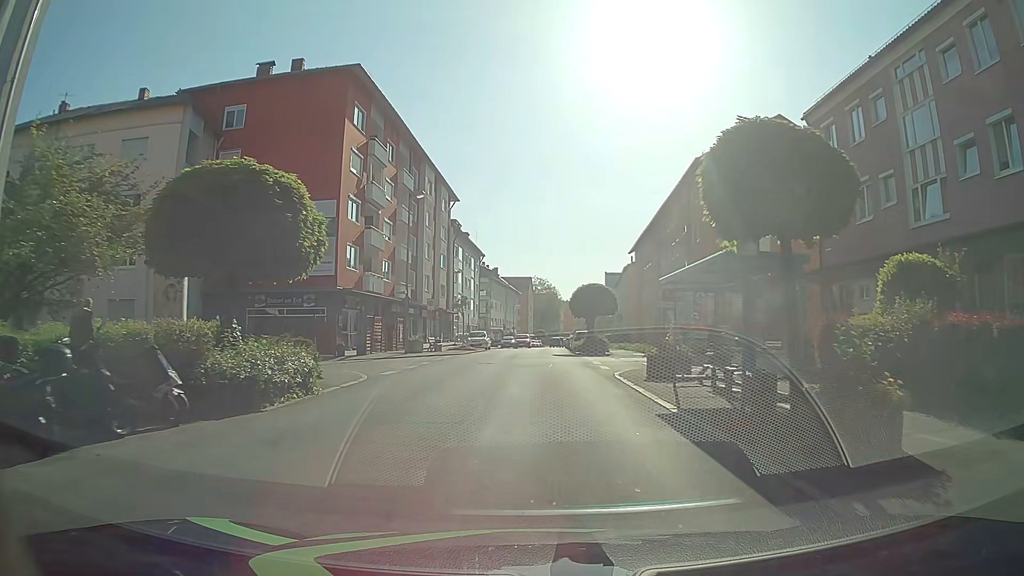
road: tertiary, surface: asphalt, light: Day
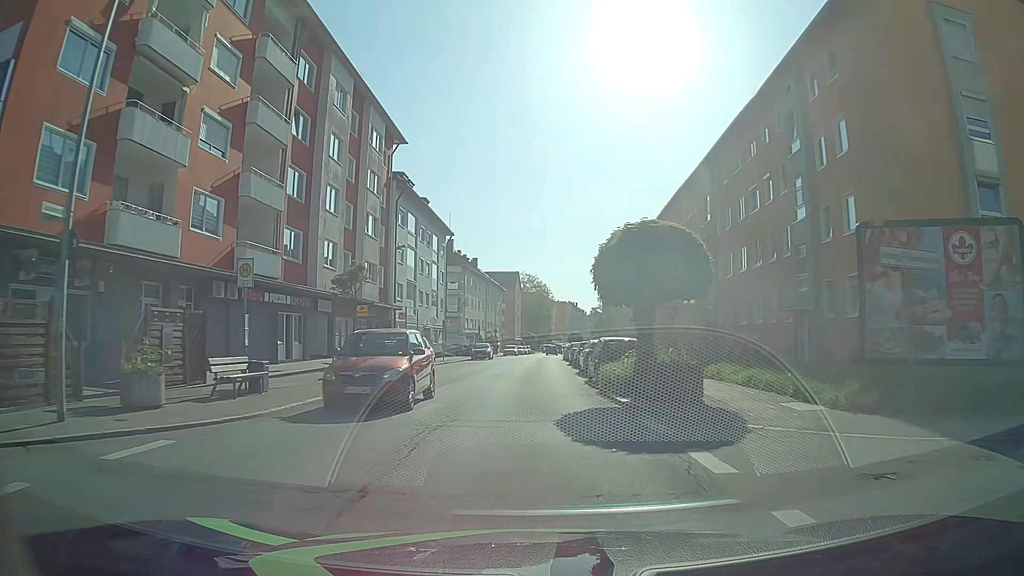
(+0.8, +25.0) m; +2°
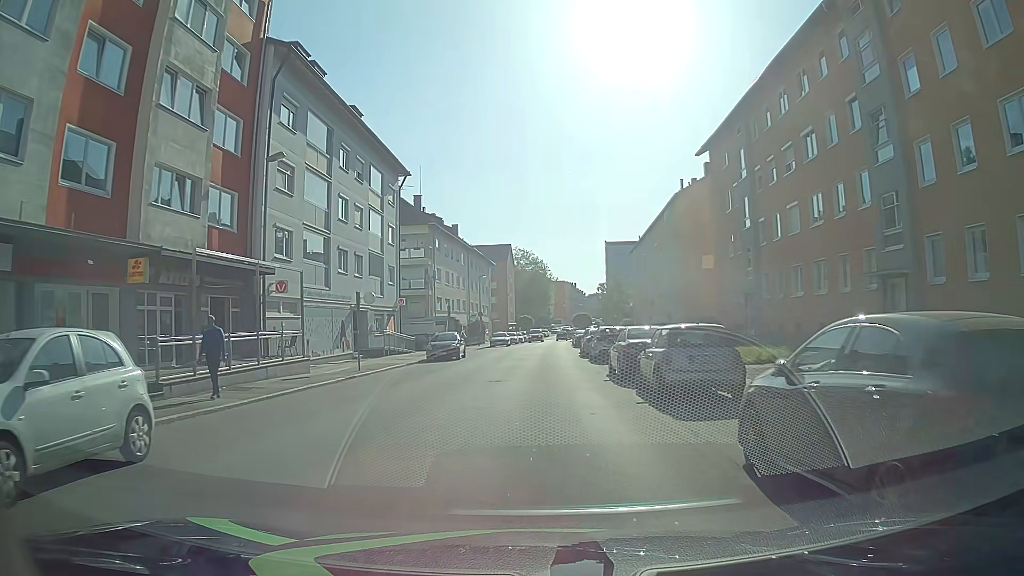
(-0.1, +23.5) m; +1°
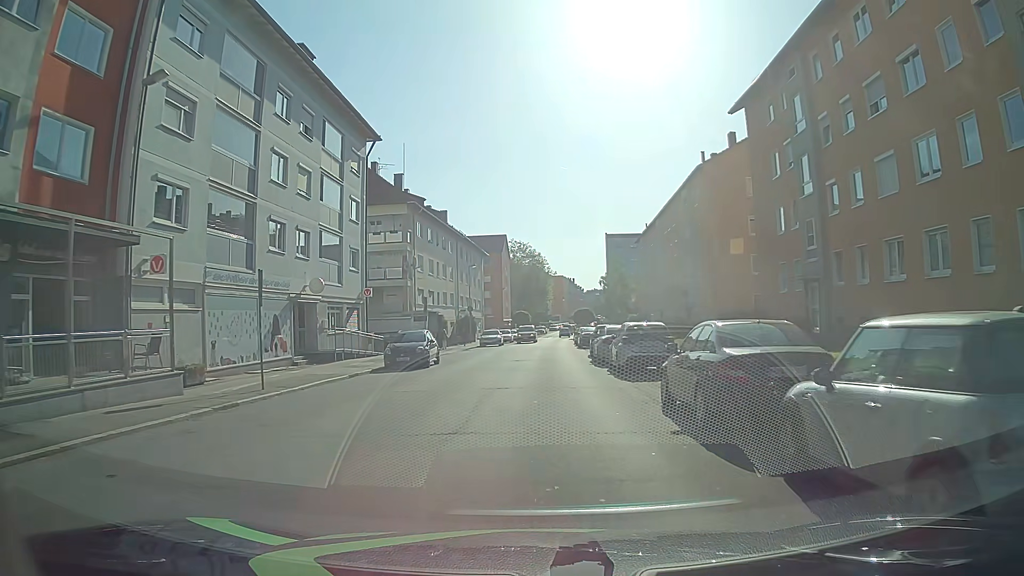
(0.0, +9.1) m; -1°
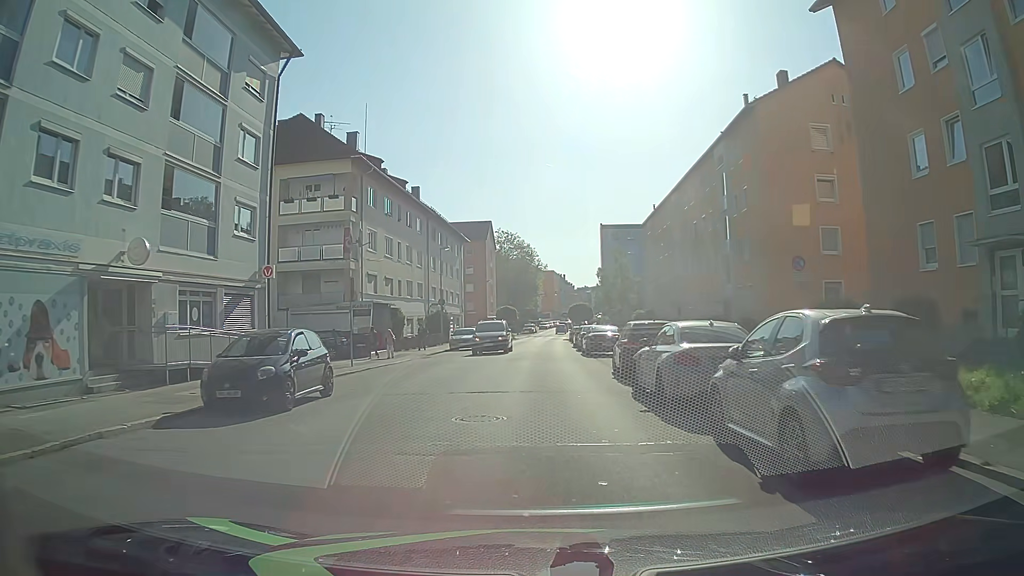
(+0.3, +13.8) m; +2°
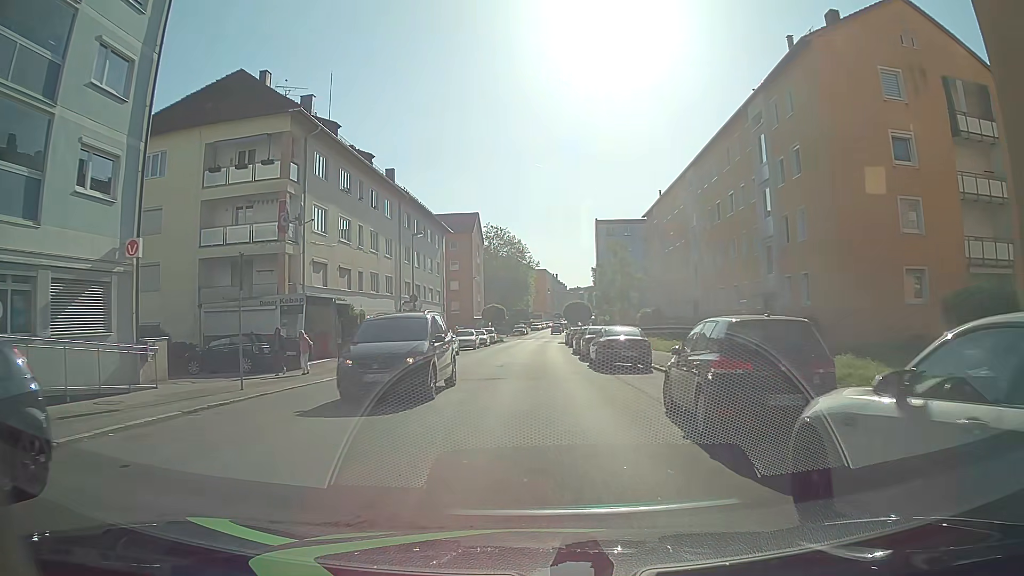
(0.0, +9.2) m; 0°
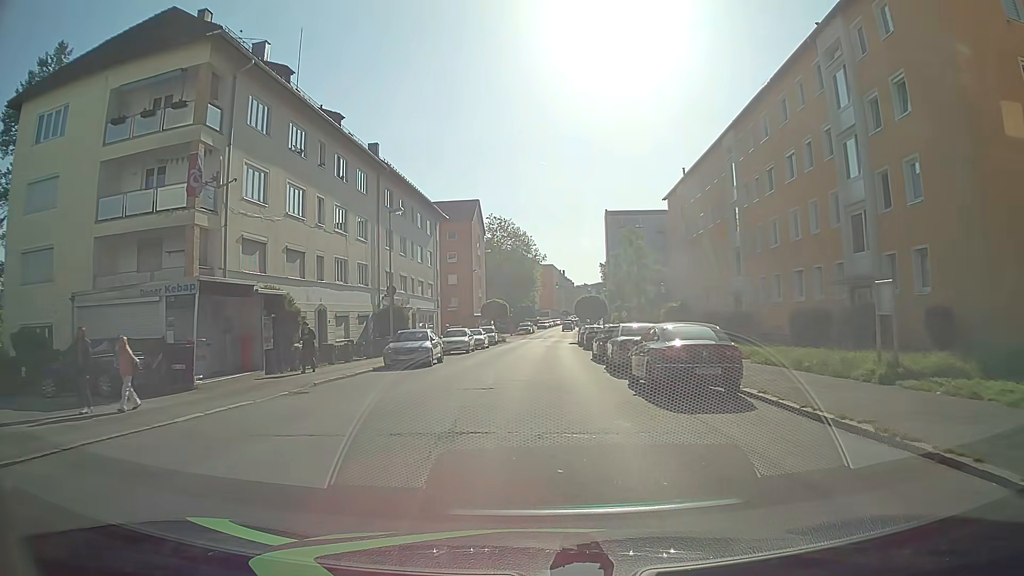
(0.0, +9.1) m; -1°
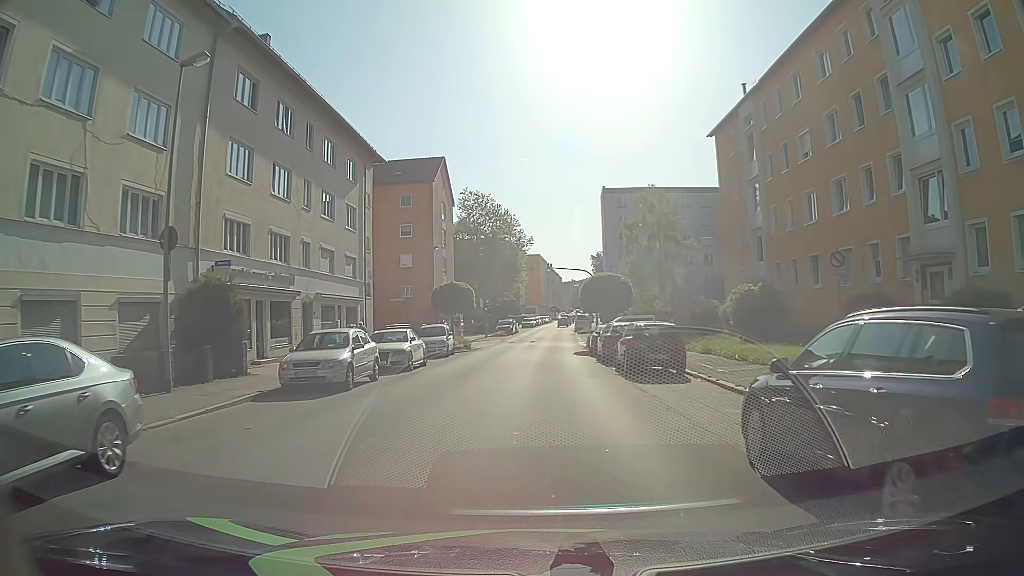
(+0.4, +22.6) m; +3°
(0, +10) (0, +20) (0, +30) (0, +40) (+1, +50) (+1, +60) (+1, +70) (+1, +80) (+2, +90) (+3, +100) m
